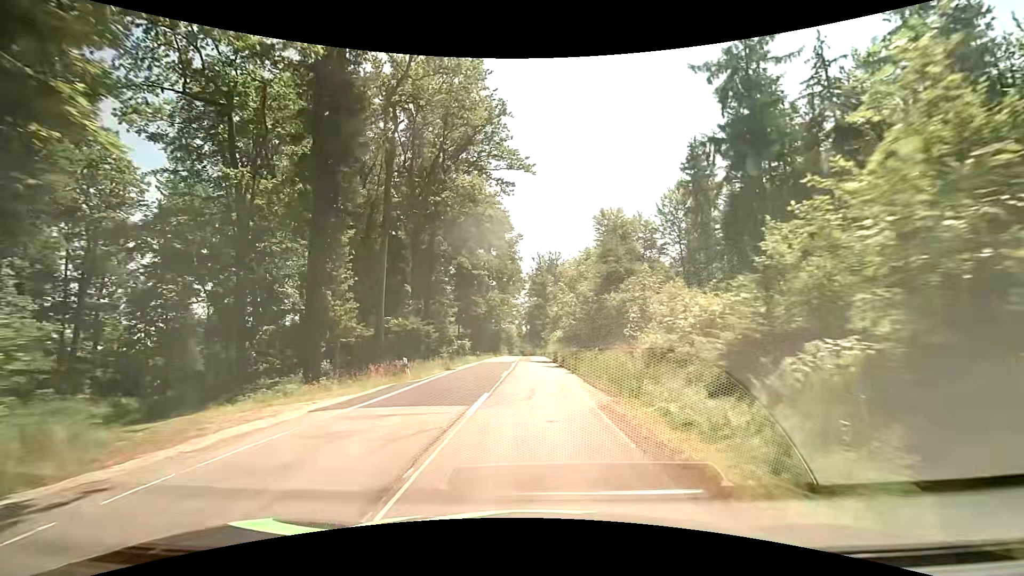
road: tertiary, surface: asphalt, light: Day
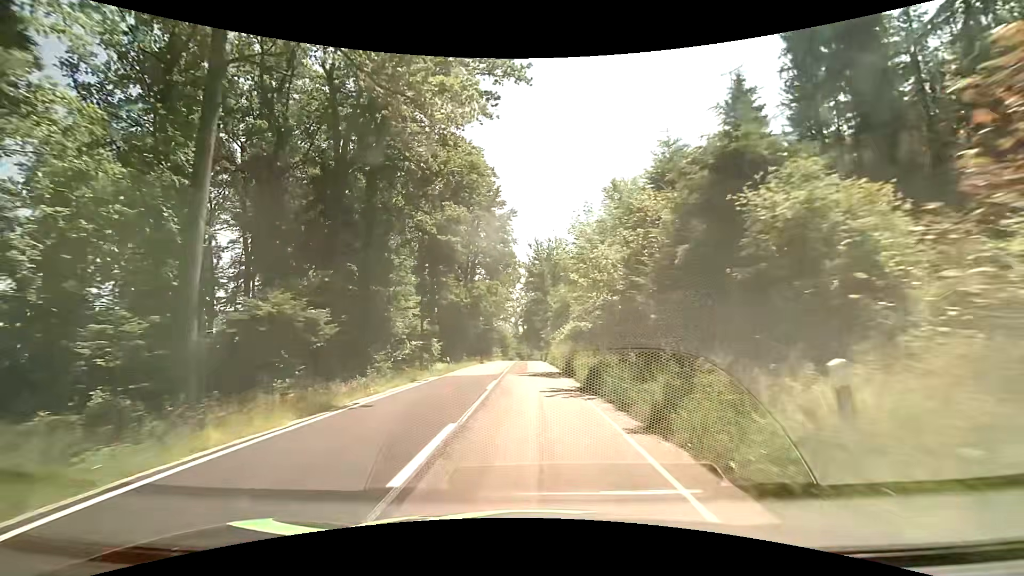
(-0.1, +16.9) m; -1°
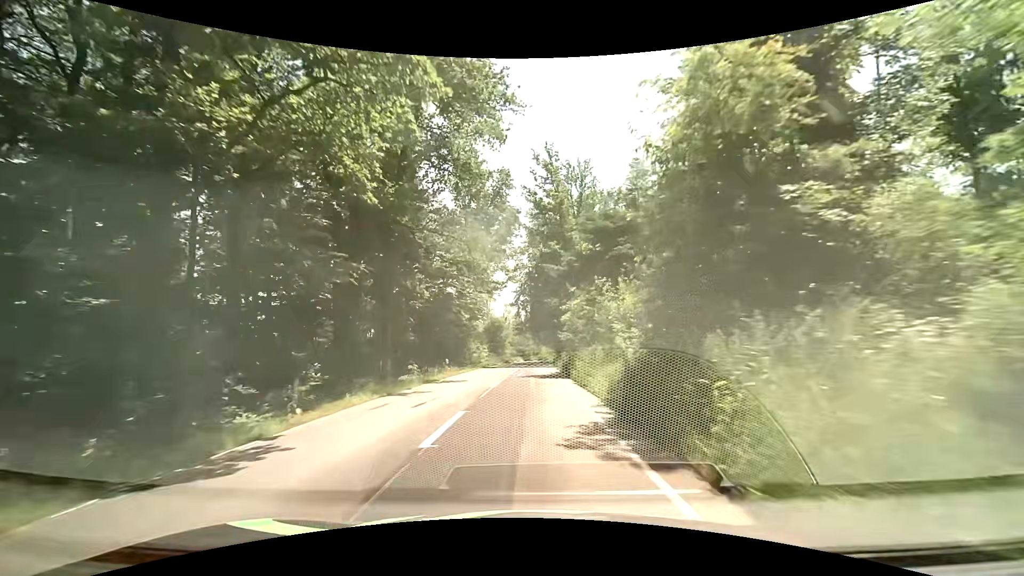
(0.0, +43.0) m; -1°
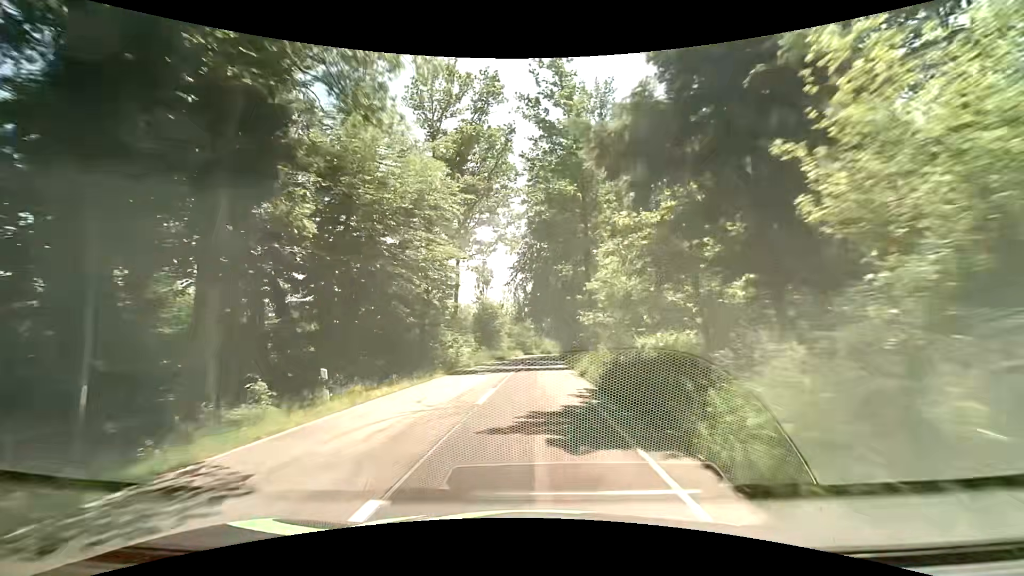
(+0.1, +17.5) m; 0°
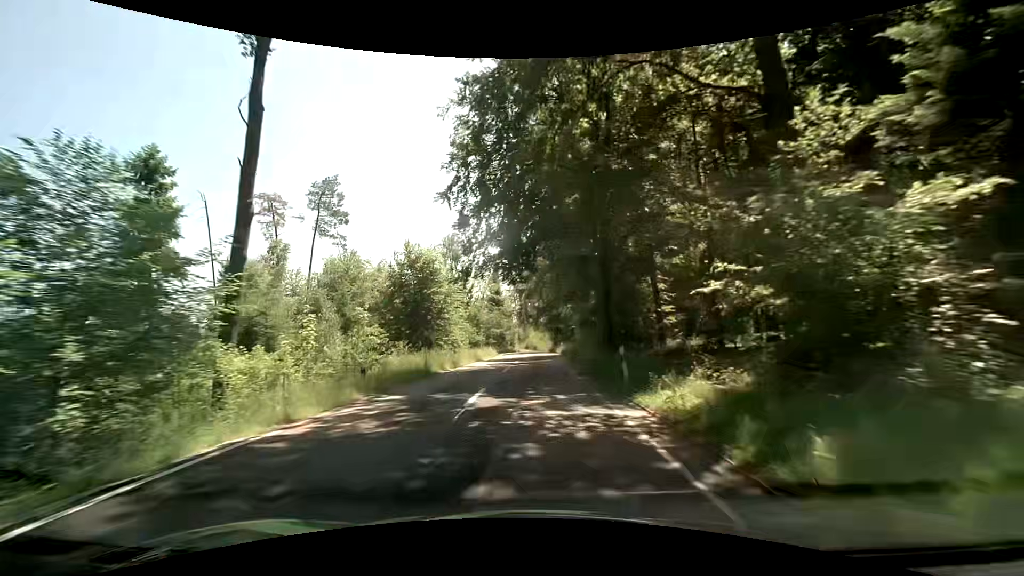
(+0.3, +34.6) m; +2°
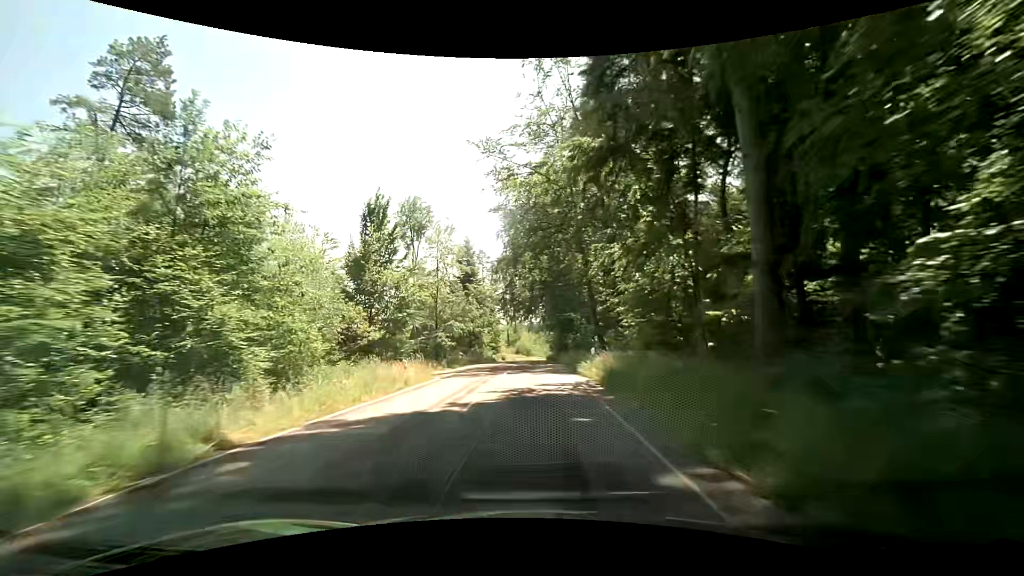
(+0.2, +32.8) m; 0°
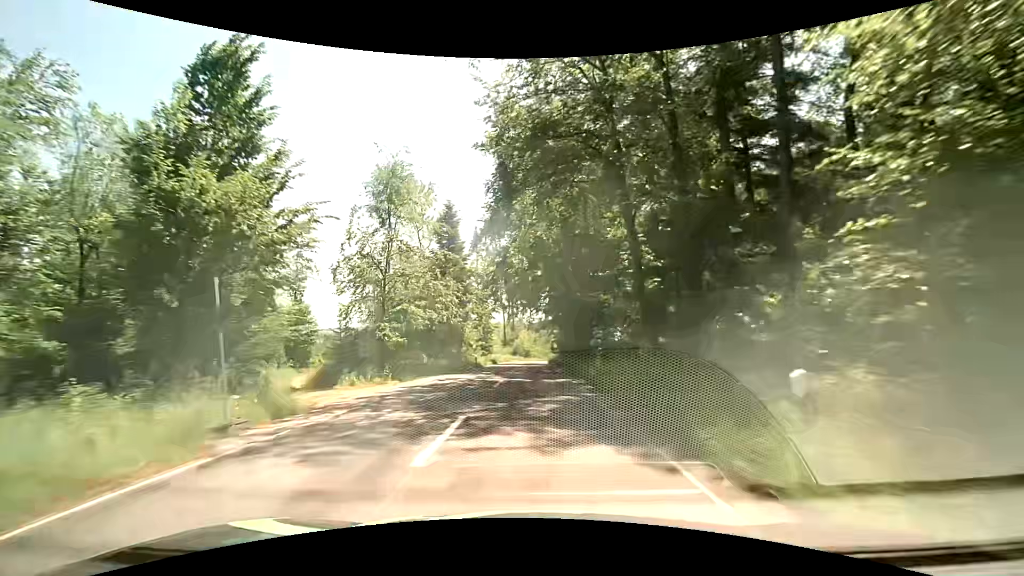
(0.0, +15.8) m; 0°
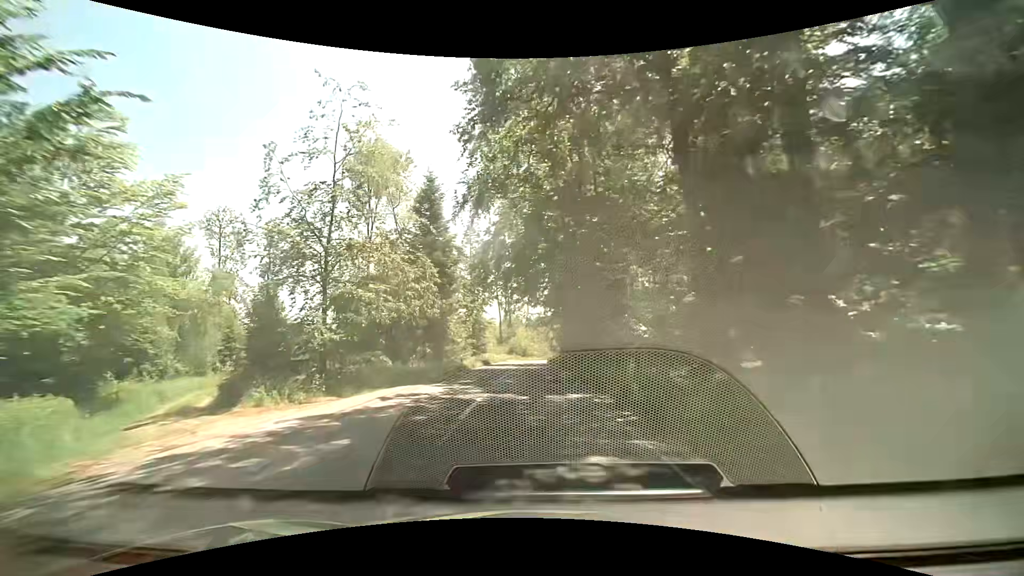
(+0.1, +7.7) m; +2°
(0, +10) (0, +20) (0, +30) (-1, +40) (-1, +50) (-1, +60) (-1, +70) (0, +80) (+1, +90) (+3, +100) m
